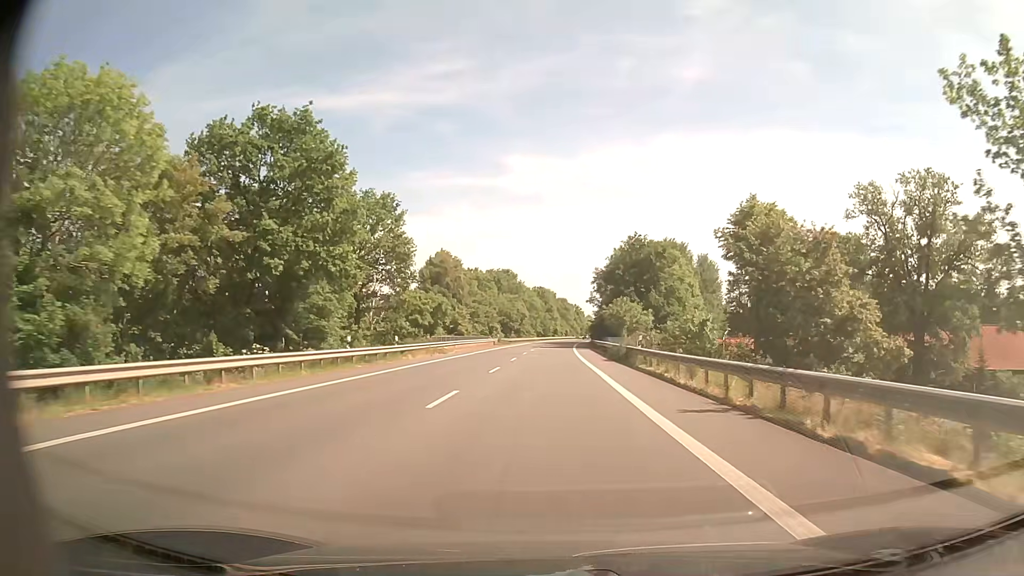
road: primary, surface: asphalt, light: Day
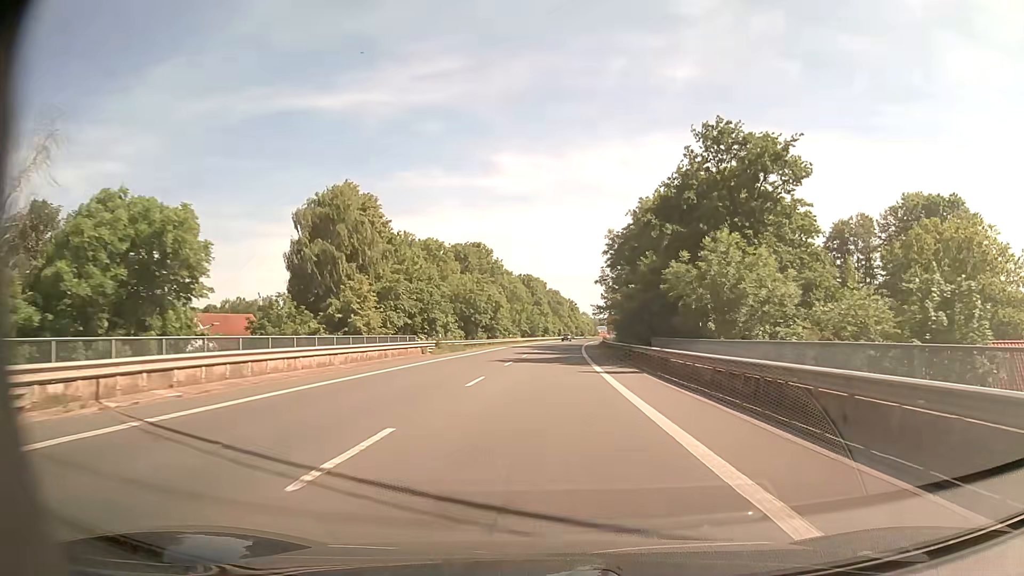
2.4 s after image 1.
(+0.4, +43.2) m; +1°
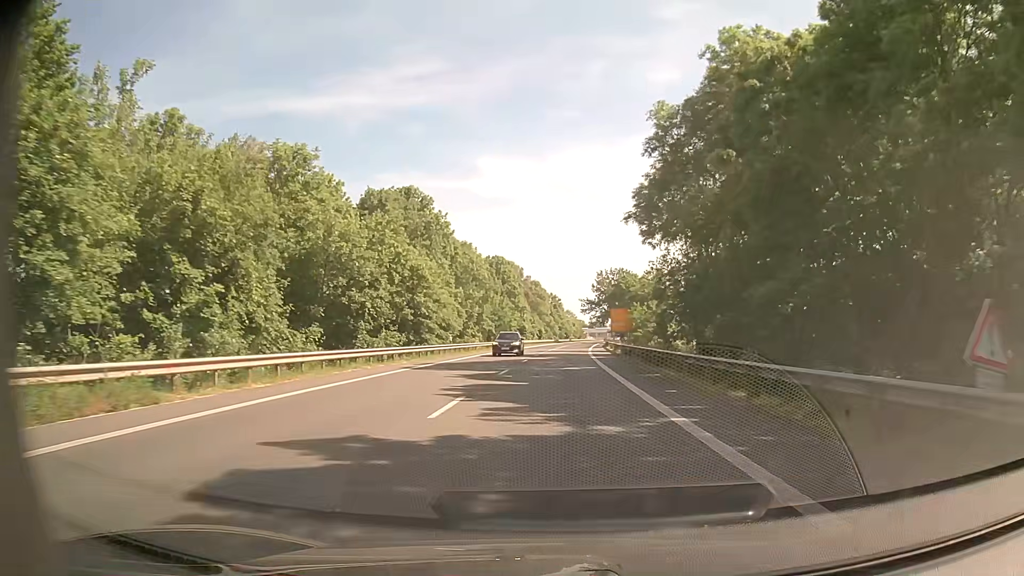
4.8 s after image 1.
(+0.5, +43.2) m; +1°
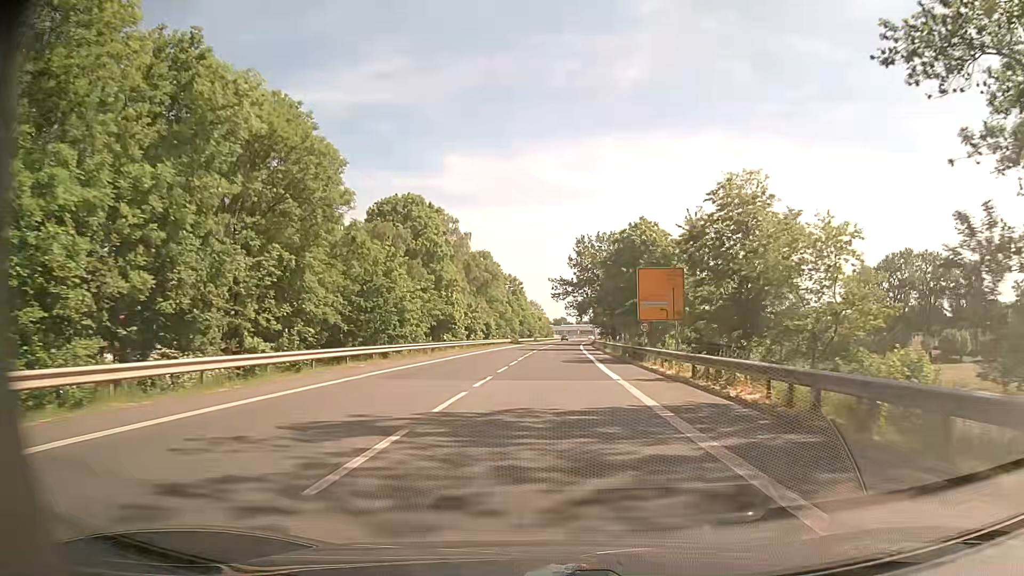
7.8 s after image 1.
(+1.7, +54.0) m; +3°
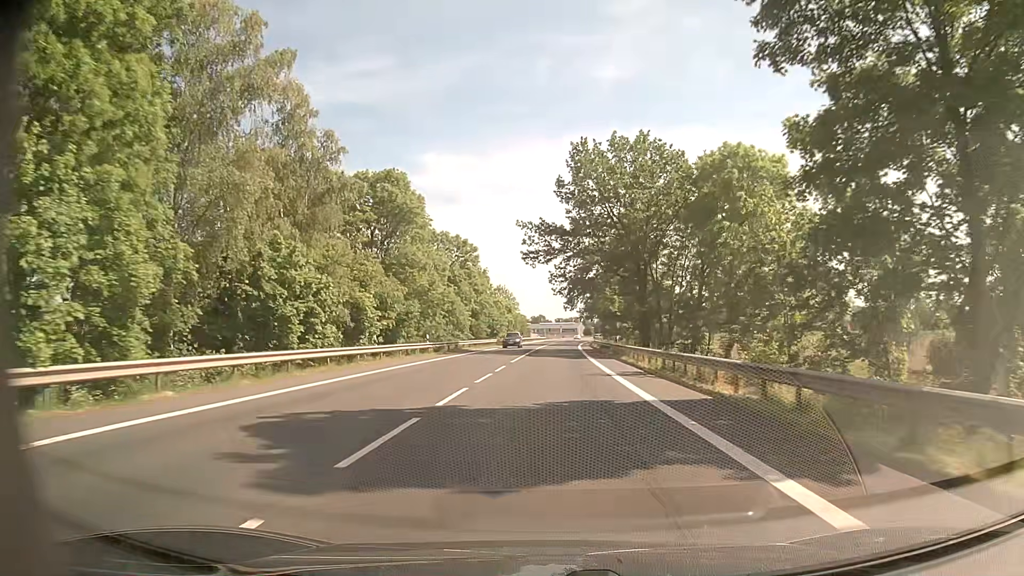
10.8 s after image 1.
(+1.1, +53.9) m; +2°
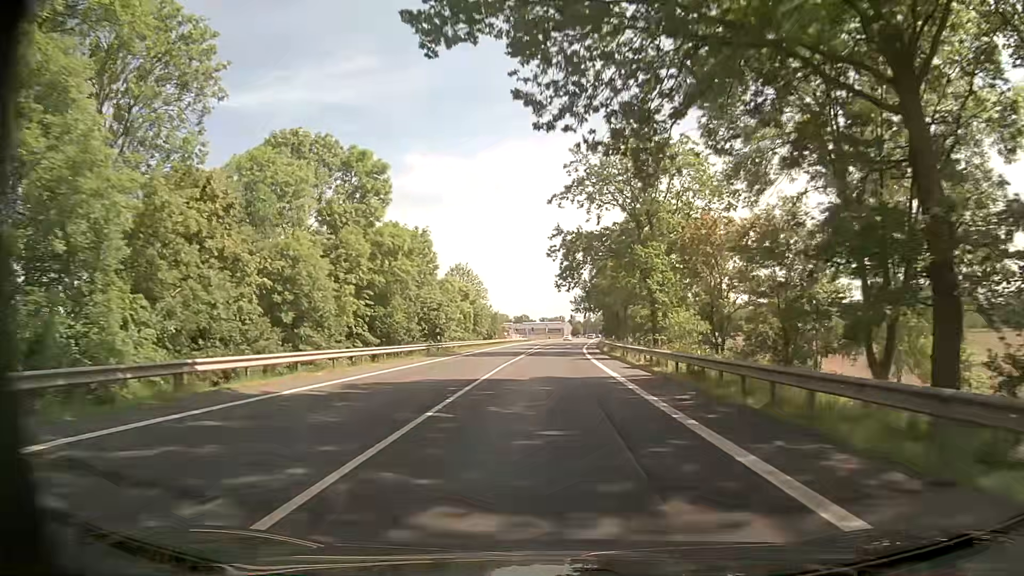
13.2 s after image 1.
(+0.6, +43.1) m; +2°
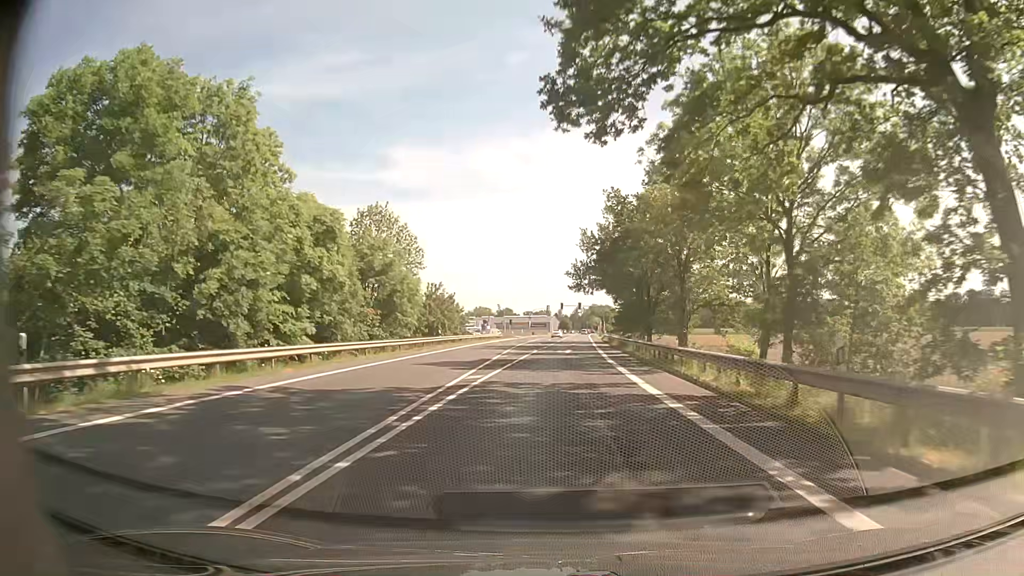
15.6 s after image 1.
(+0.4, +40.8) m; +1°
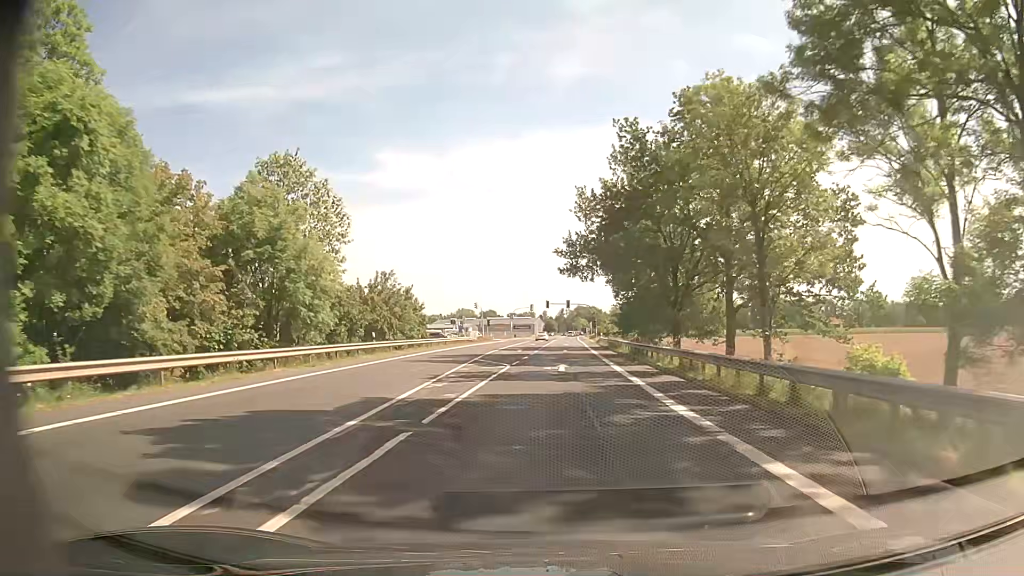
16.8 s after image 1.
(+0.2, +17.5) m; +2°
(0, +10) (0, +20) (0, +30) (+1, +40) (+1, +50) (+1, +60) (+1, +70) (+2, +80) (+2, +90) (+2, +100) m
